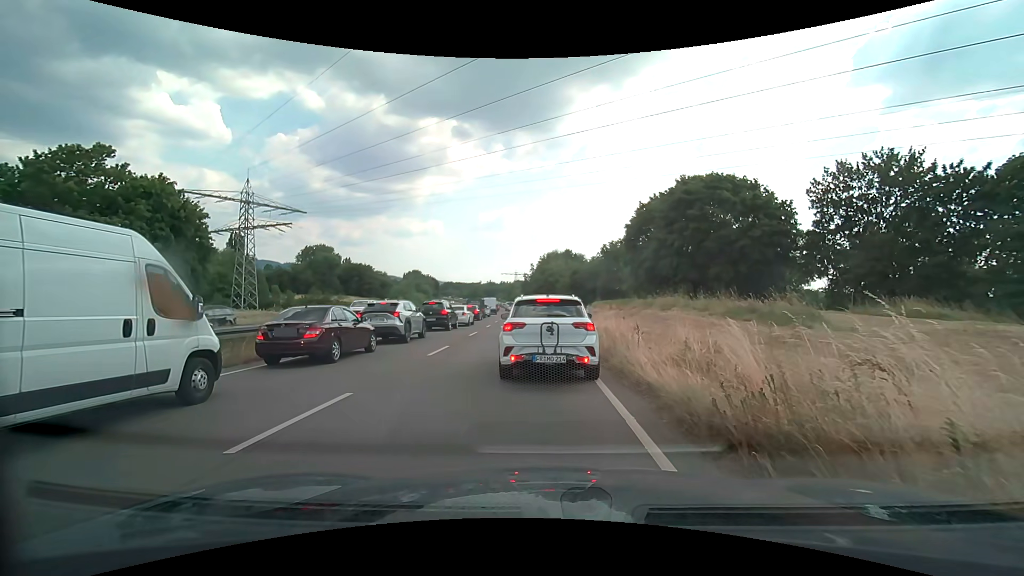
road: trunk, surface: asphalt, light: Day
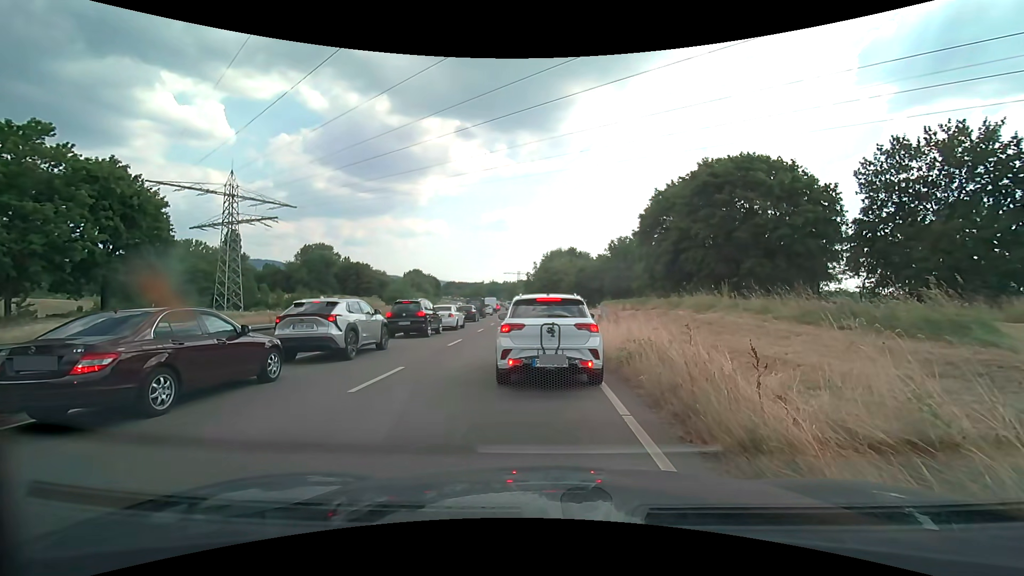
(0.0, +5.7) m; -2°
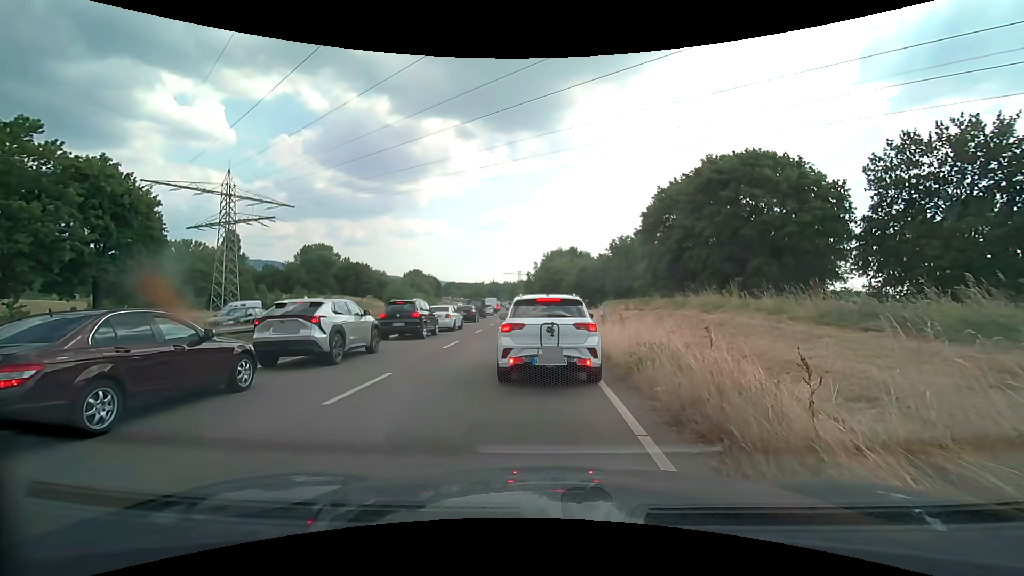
(0.0, +0.9) m; +1°
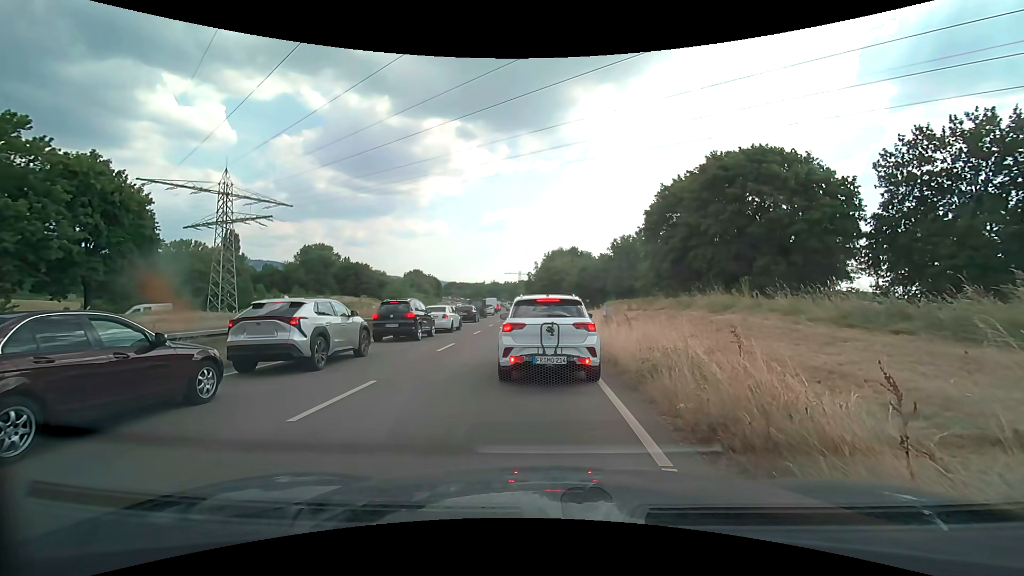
(0.0, +1.0) m; +1°
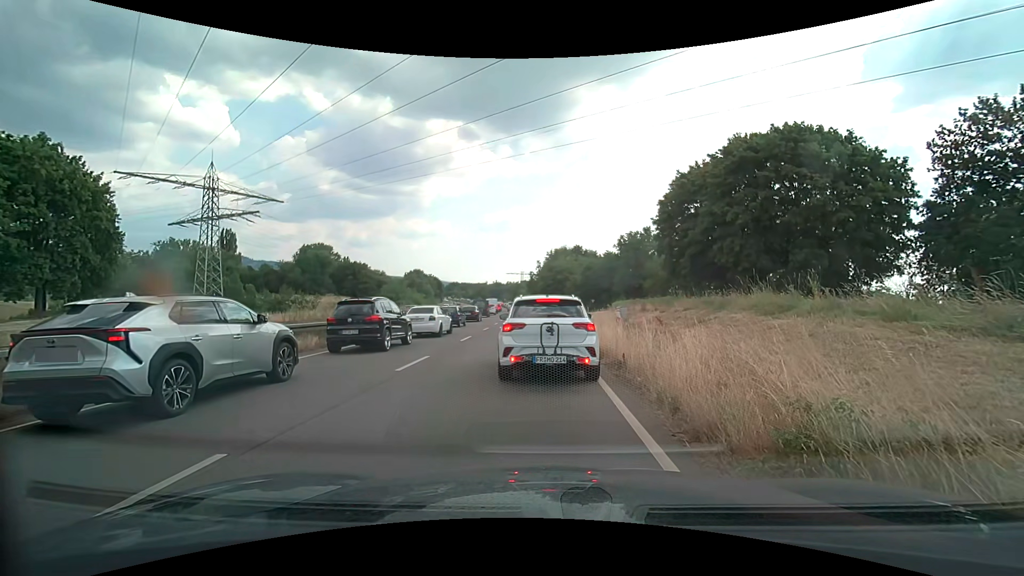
(0.0, +4.5) m; -1°
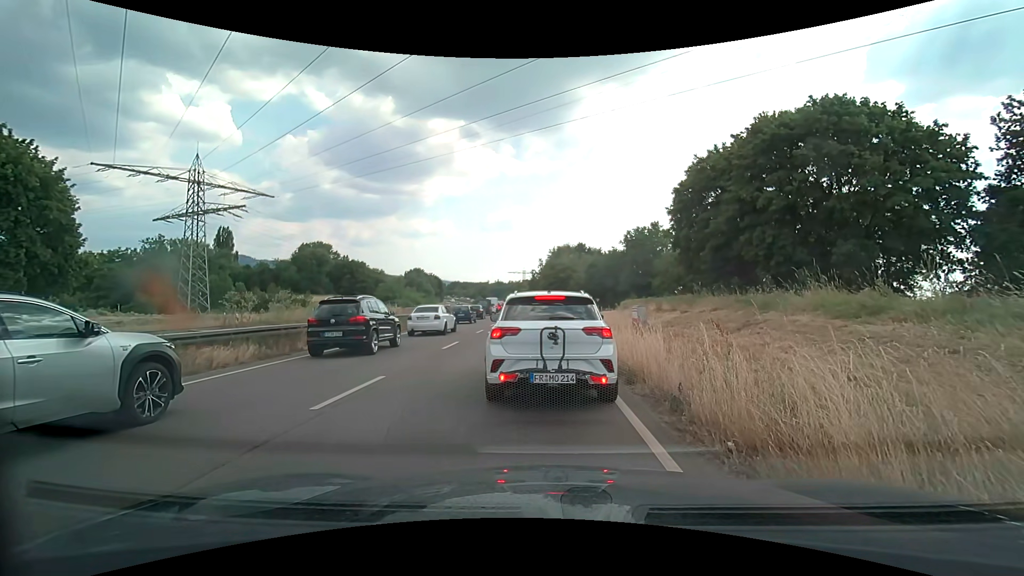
(0.0, +3.9) m; +2°
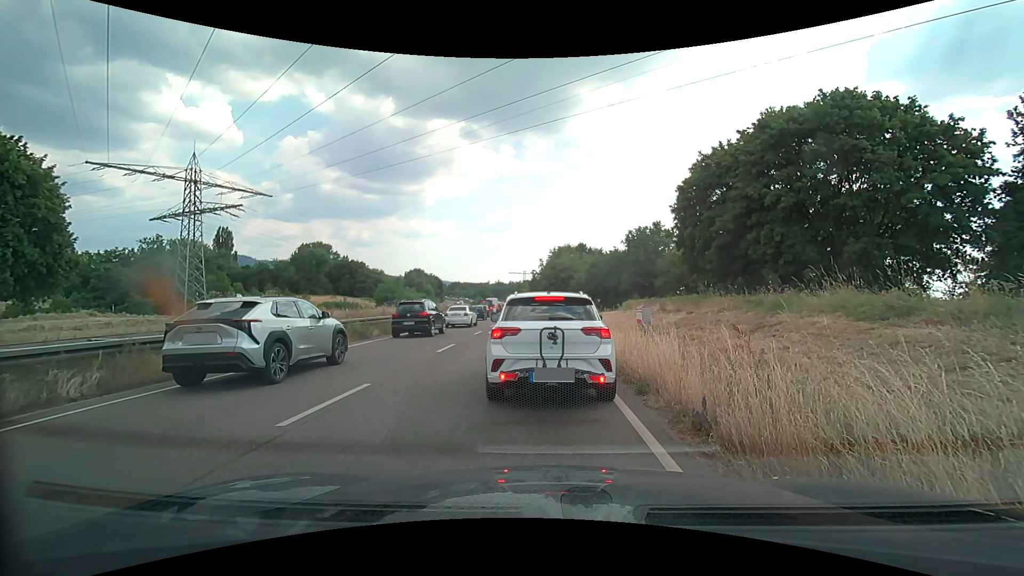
(0.0, +0.9) m; 0°
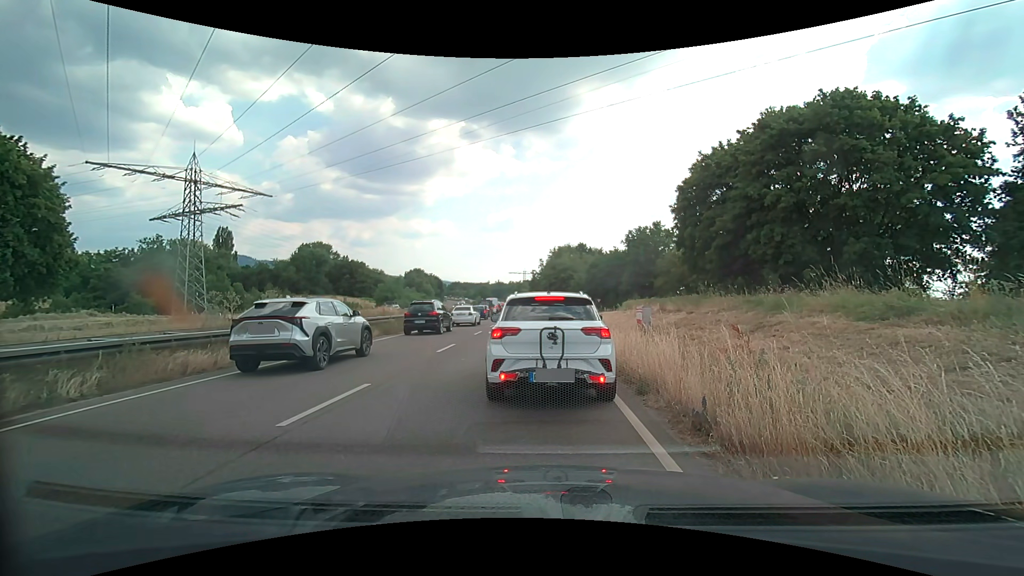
(0.0, 0.0) m; 0°
